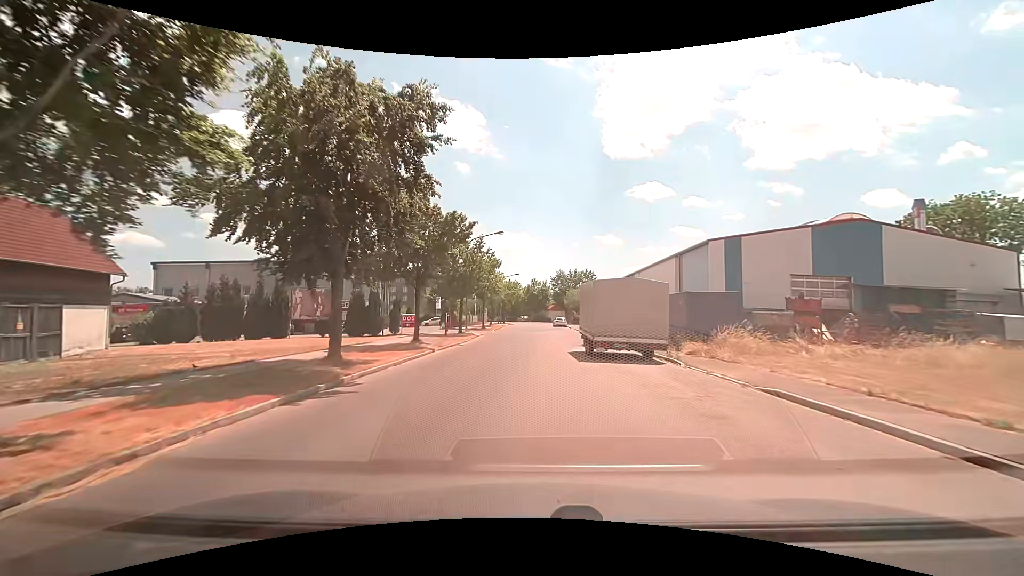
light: Day
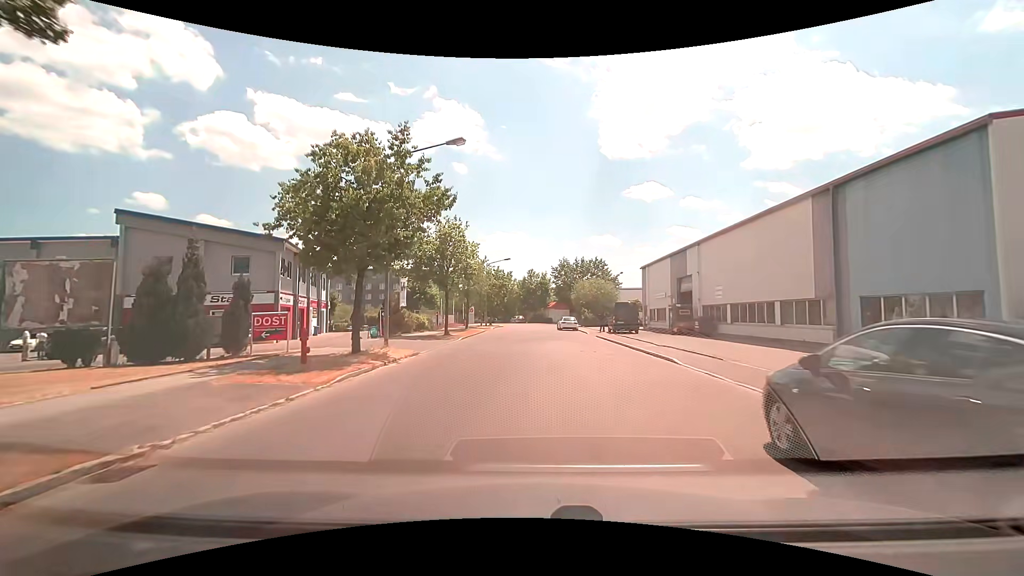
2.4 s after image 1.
(+0.1, +22.1) m; 0°
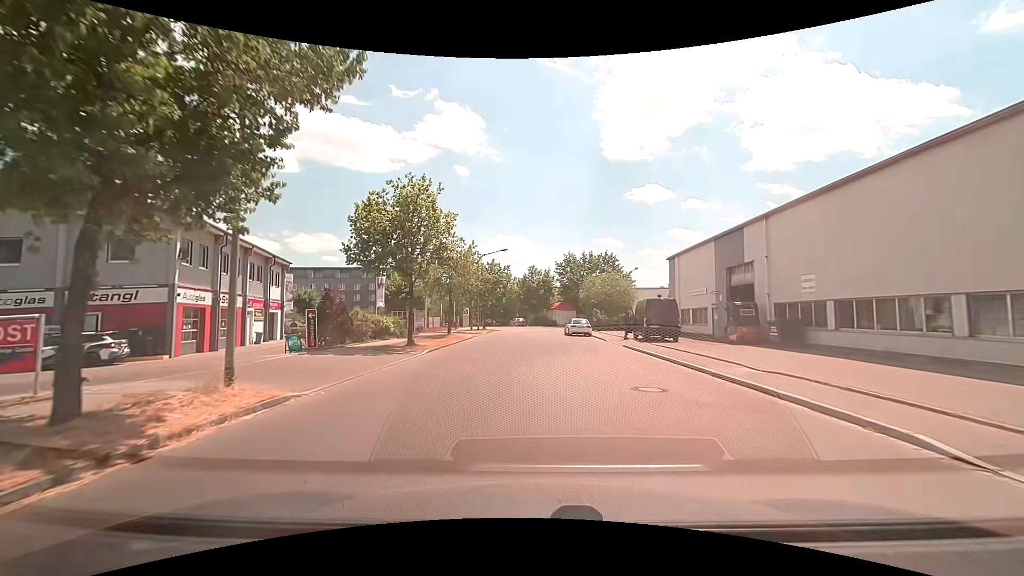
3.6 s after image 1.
(0.0, +10.4) m; 0°
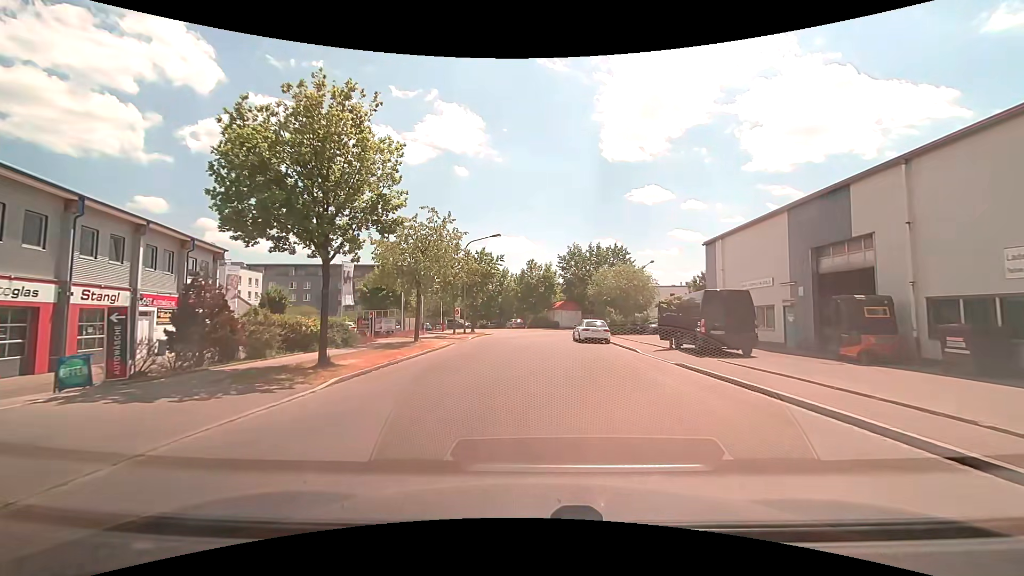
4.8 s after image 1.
(0.0, +9.8) m; 0°
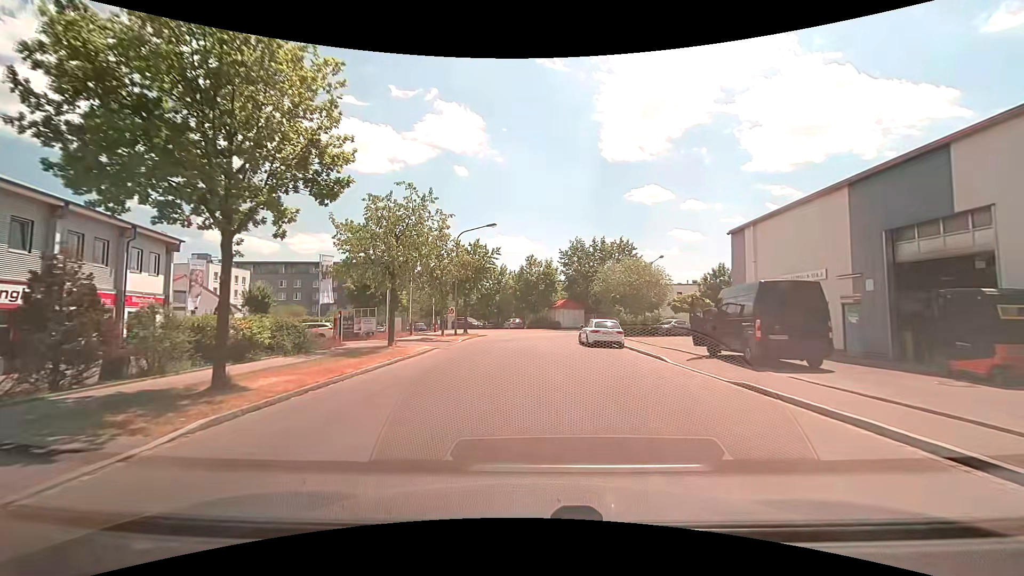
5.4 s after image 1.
(0.0, +4.6) m; 0°
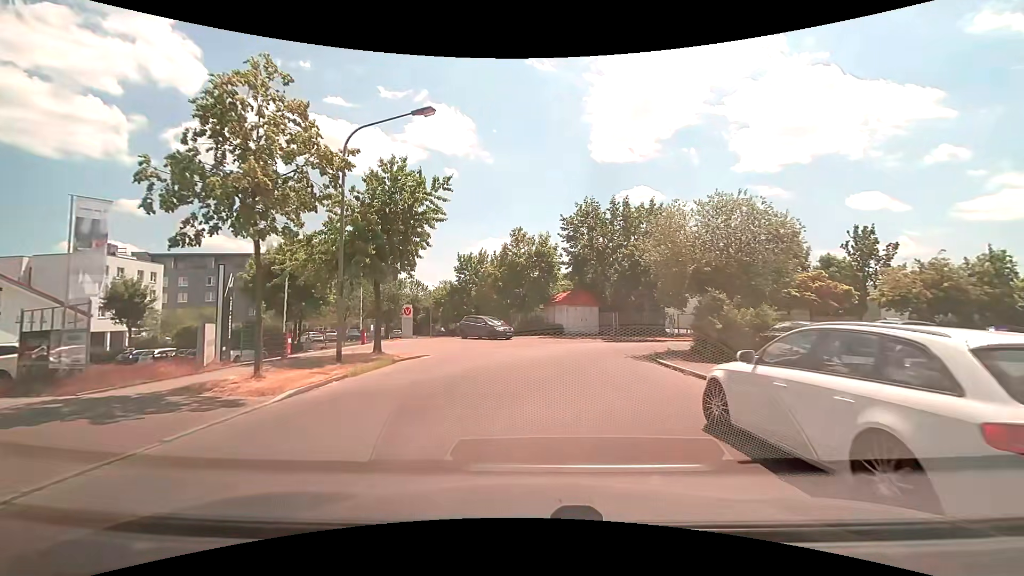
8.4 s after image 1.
(+0.1, +21.4) m; +1°
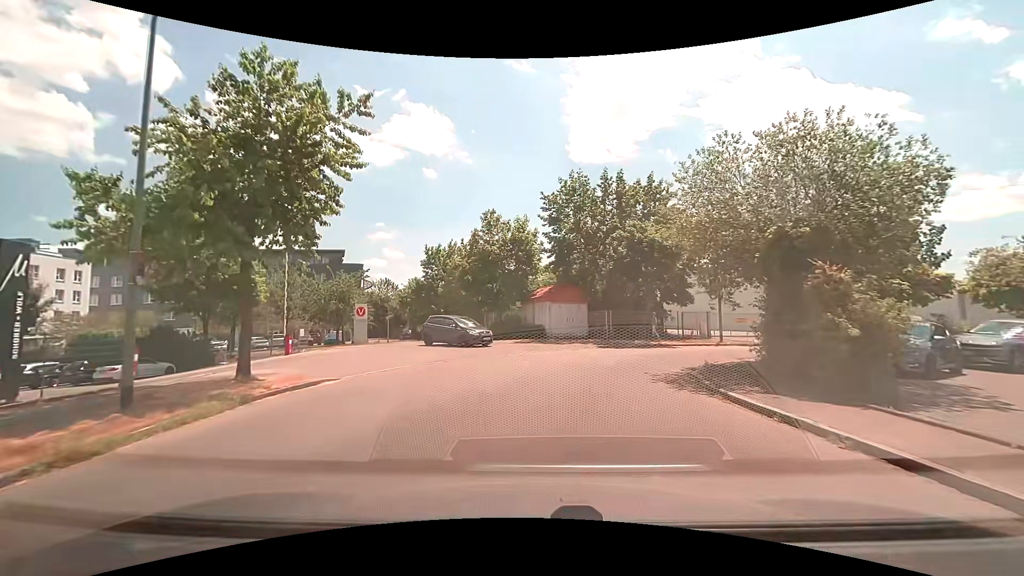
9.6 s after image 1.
(+0.2, +7.7) m; +3°
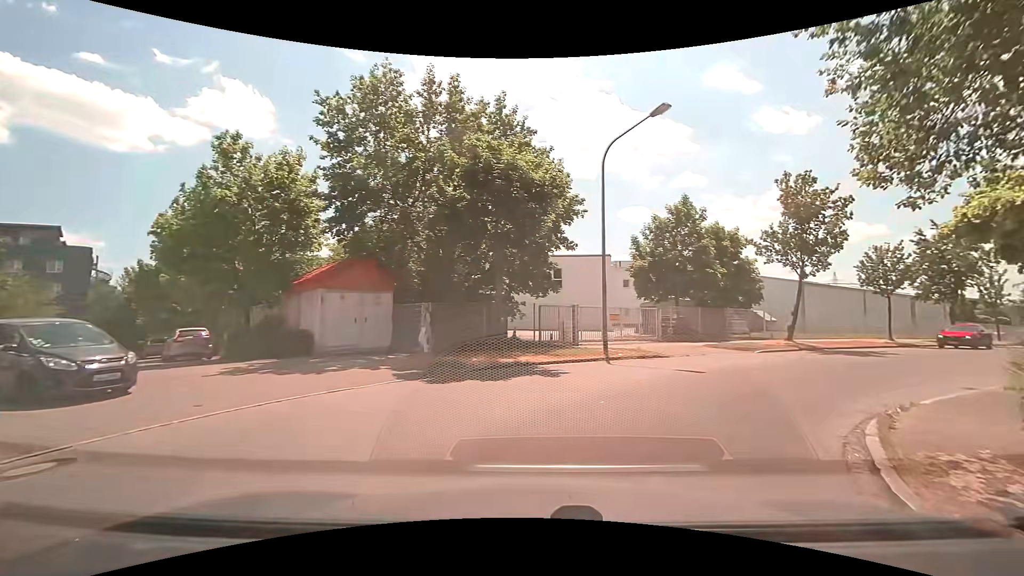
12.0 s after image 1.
(+1.7, +13.9) m; +19°
(+2, +10) (+9, +17) (+17, +24) (+24, +30) (+32, +36) (+40, +42) (+48, +48) (+57, +54) (+65, +59) (+73, +65) m
